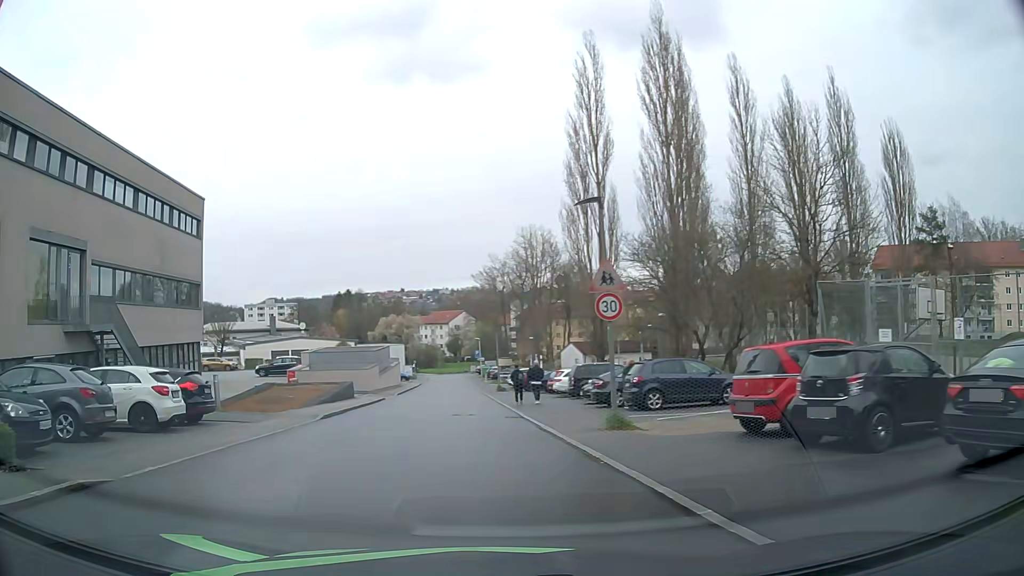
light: Day
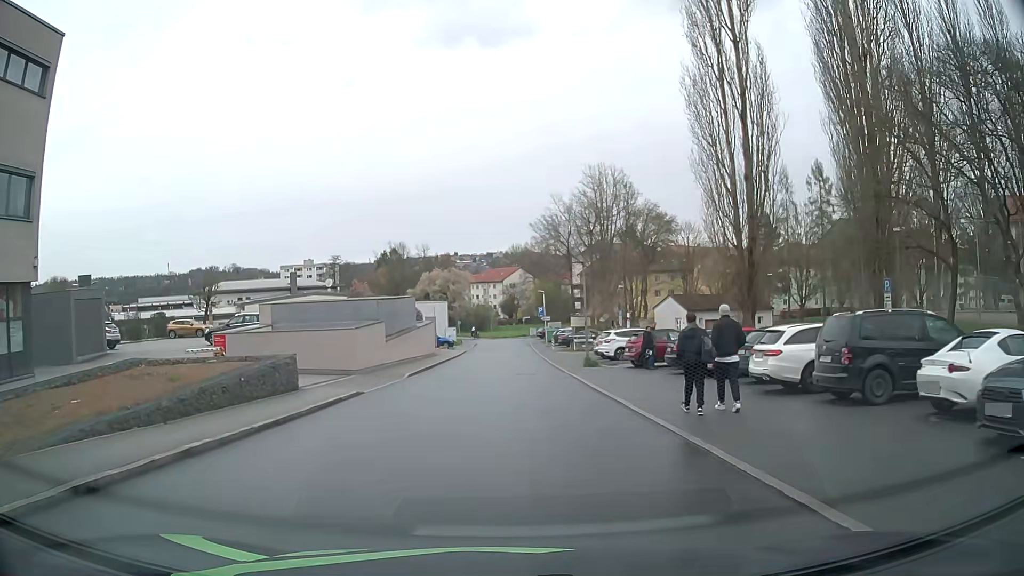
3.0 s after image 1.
(-1.8, +21.4) m; -4°
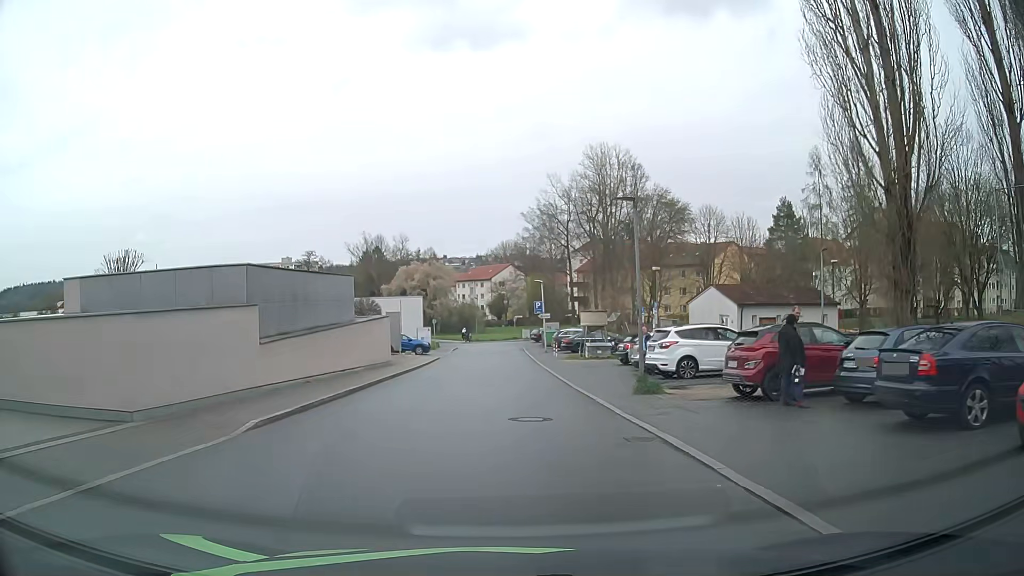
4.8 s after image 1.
(0.0, +14.9) m; 0°
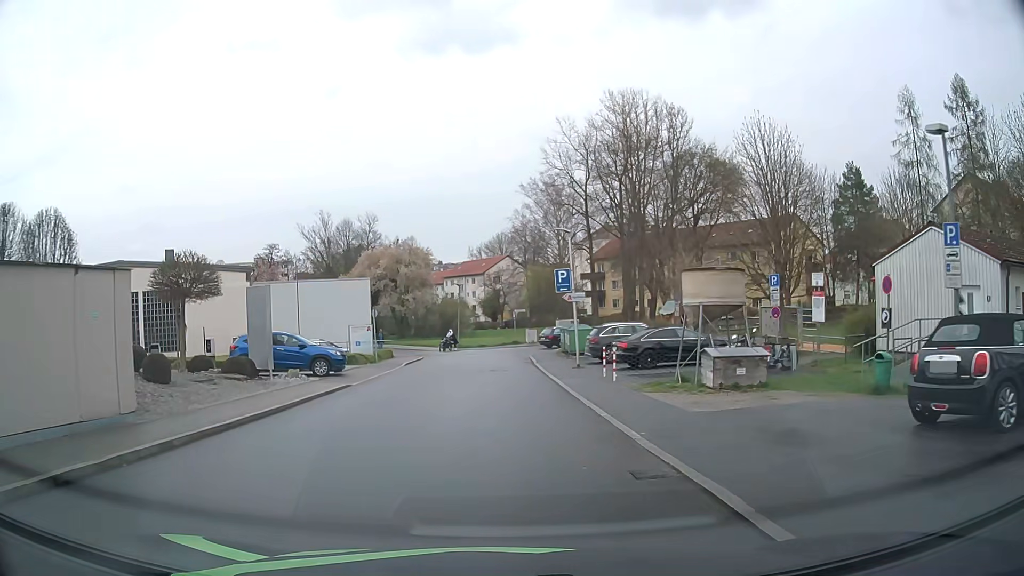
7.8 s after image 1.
(+0.1, +25.0) m; 0°
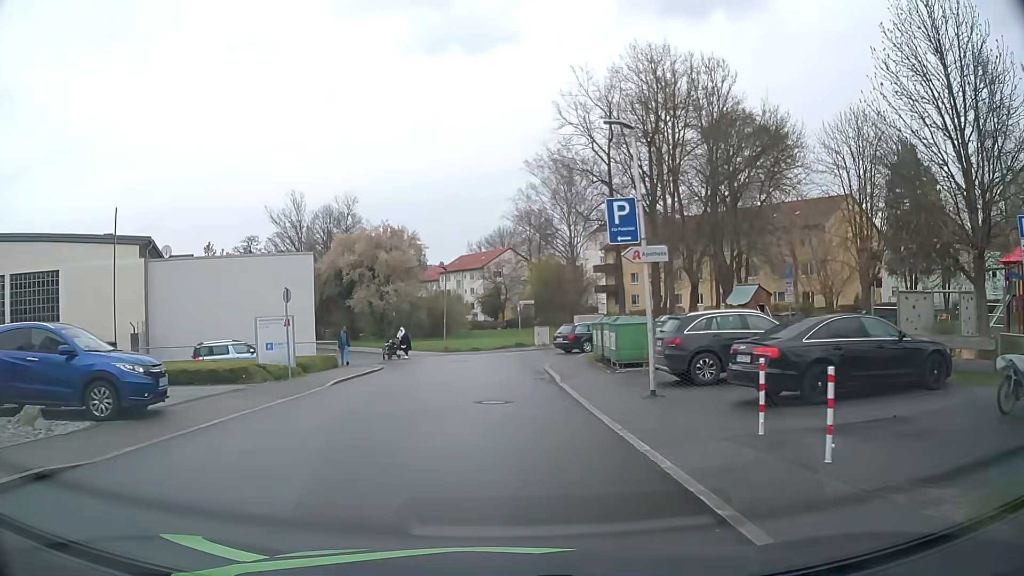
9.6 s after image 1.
(0.0, +13.4) m; 0°
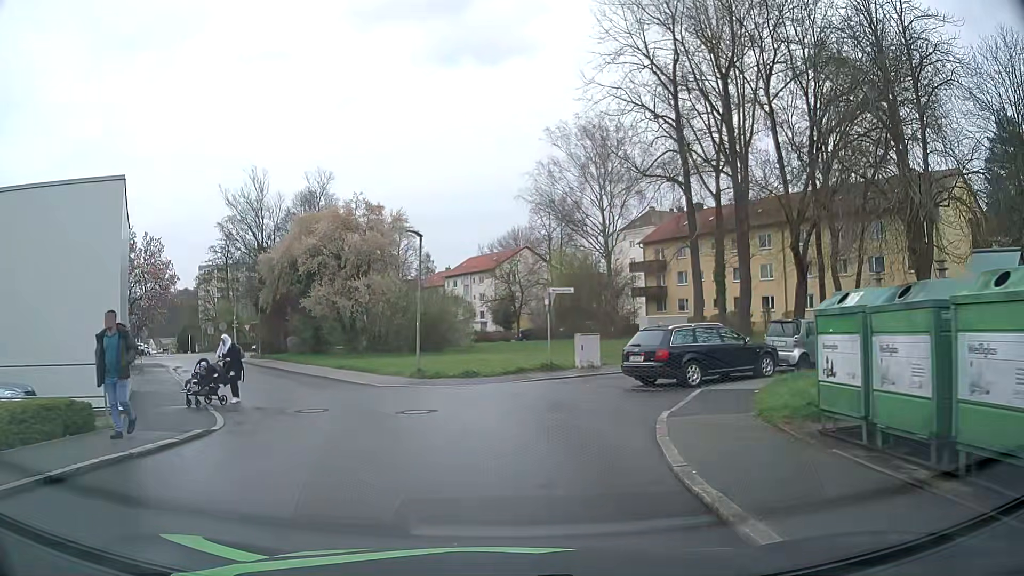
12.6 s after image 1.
(-0.1, +17.1) m; -1°
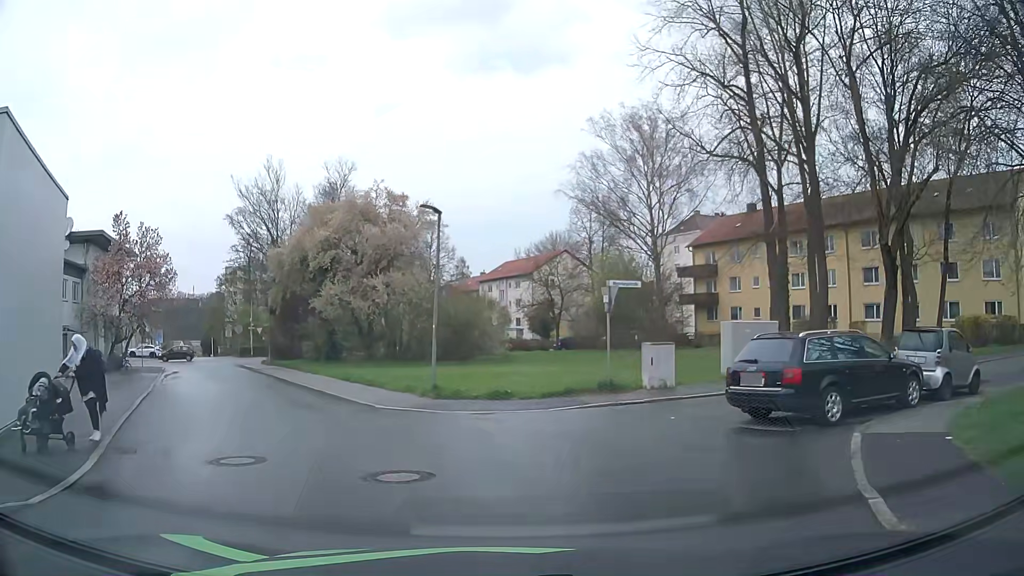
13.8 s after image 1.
(-0.2, +5.6) m; -4°
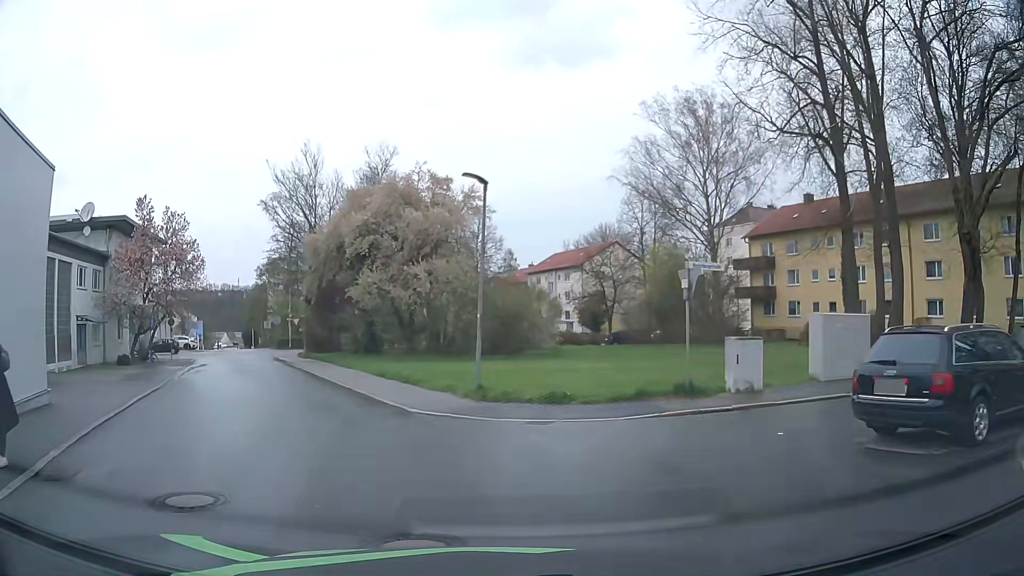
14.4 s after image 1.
(-0.1, +2.7) m; -4°
